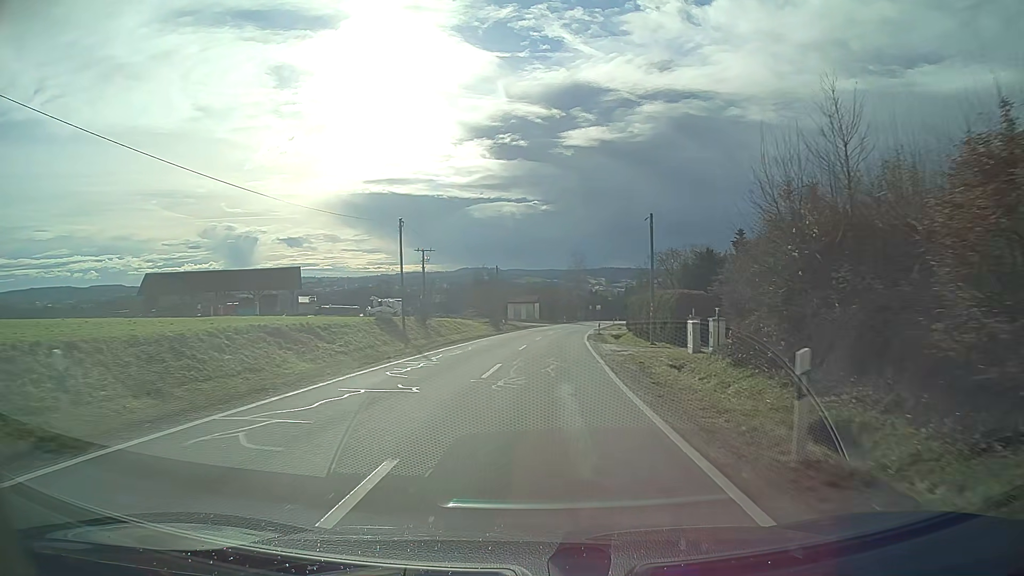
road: tertiary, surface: asphalt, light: Day
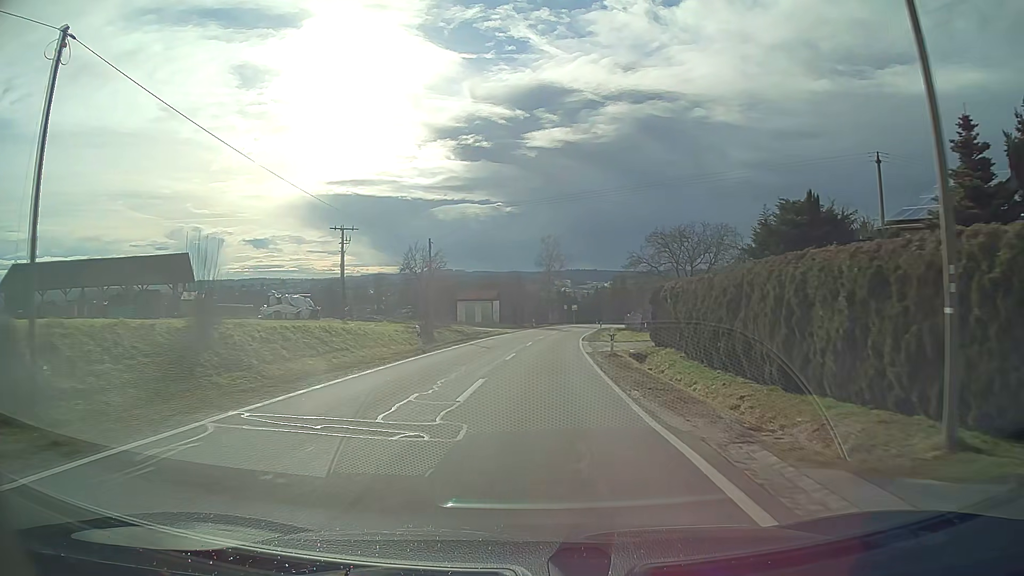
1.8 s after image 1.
(+0.8, +27.5) m; +3°
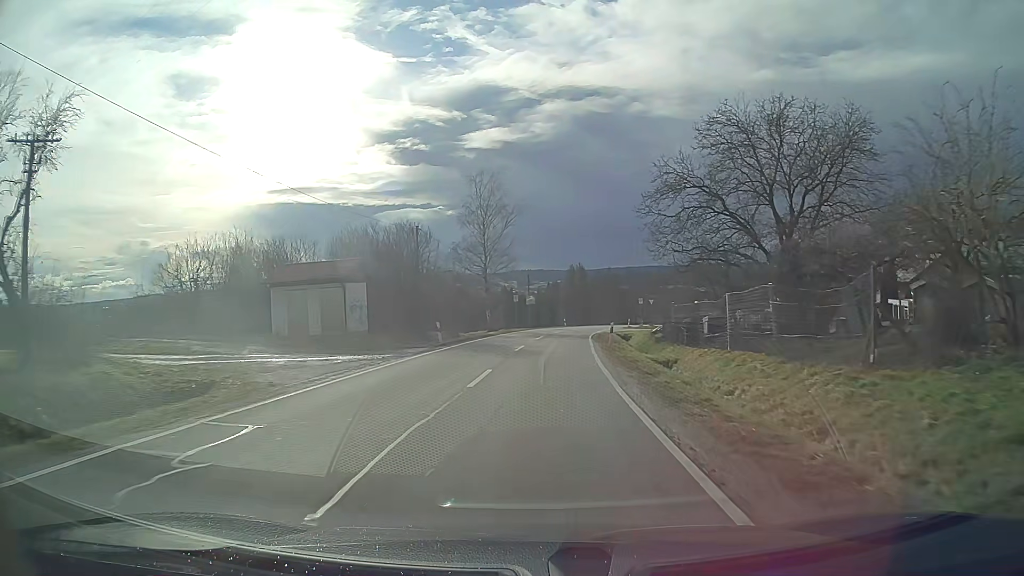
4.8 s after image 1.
(+1.8, +46.0) m; +4°
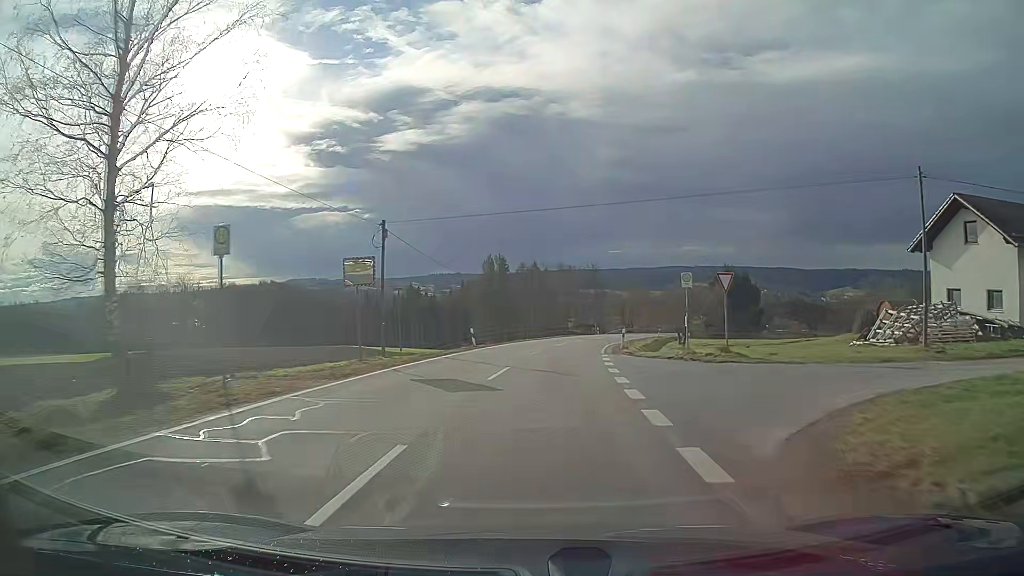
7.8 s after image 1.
(+2.6, +45.6) m; +7°
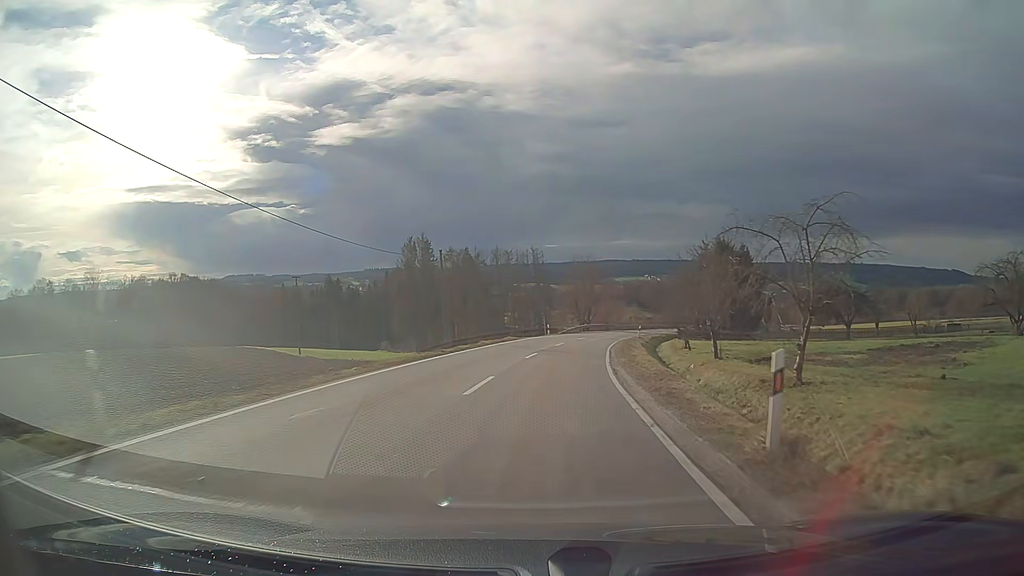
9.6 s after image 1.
(+1.3, +27.4) m; +6°
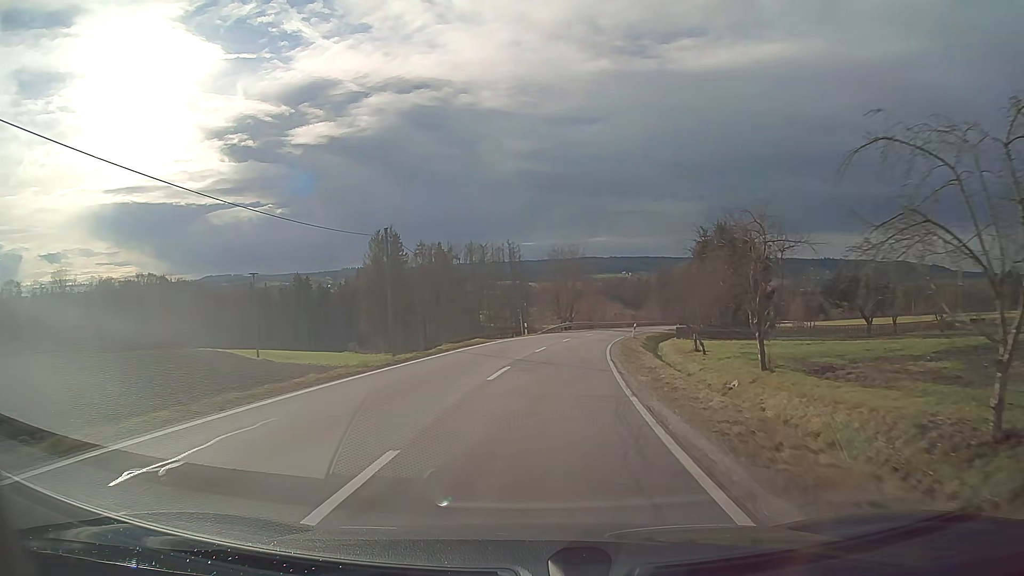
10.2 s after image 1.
(+0.2, +9.2) m; +2°
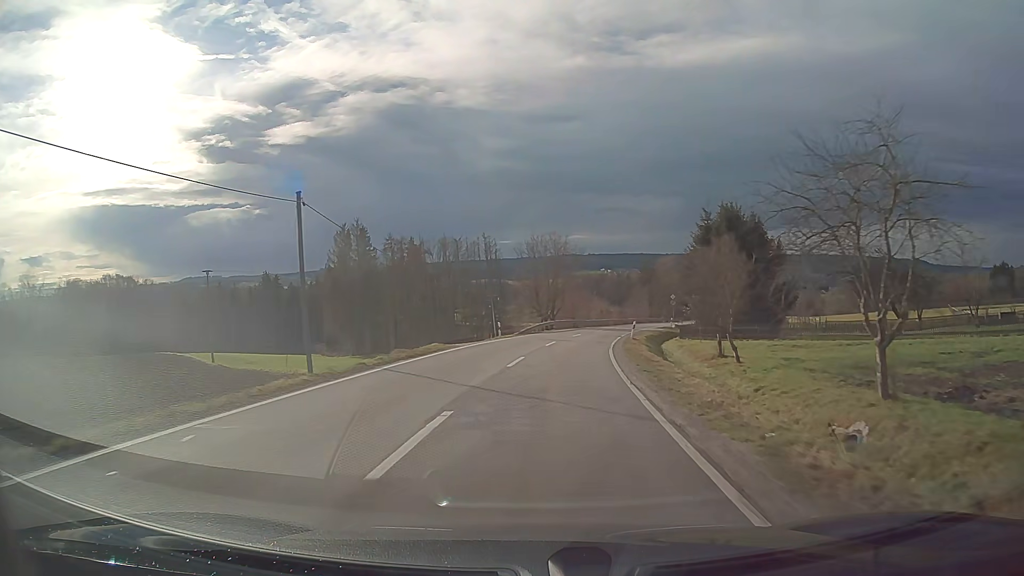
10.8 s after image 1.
(+0.2, +9.2) m; +2°
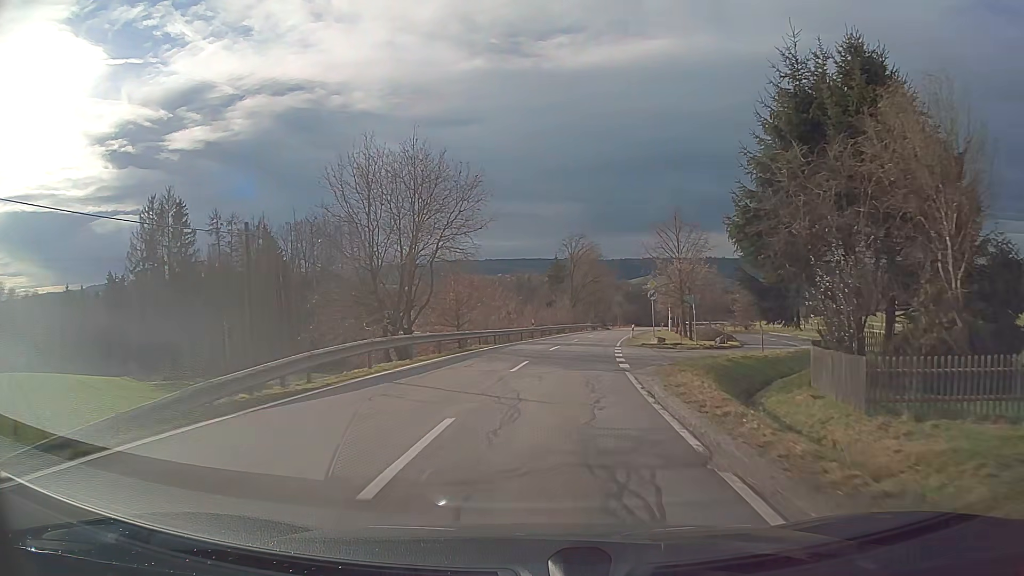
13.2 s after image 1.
(+2.6, +36.6) m; +9°
